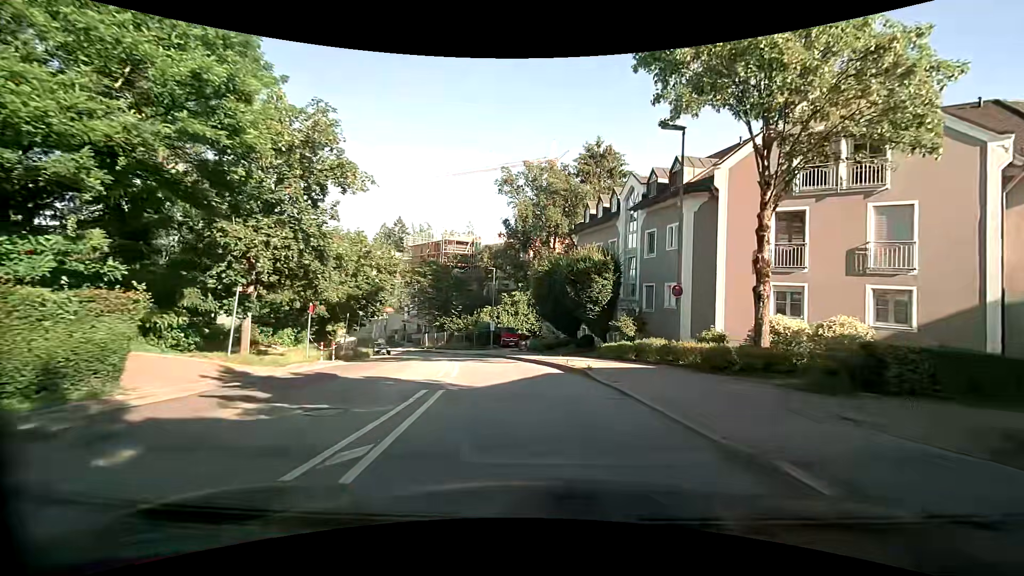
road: tertiary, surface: asphalt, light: Day
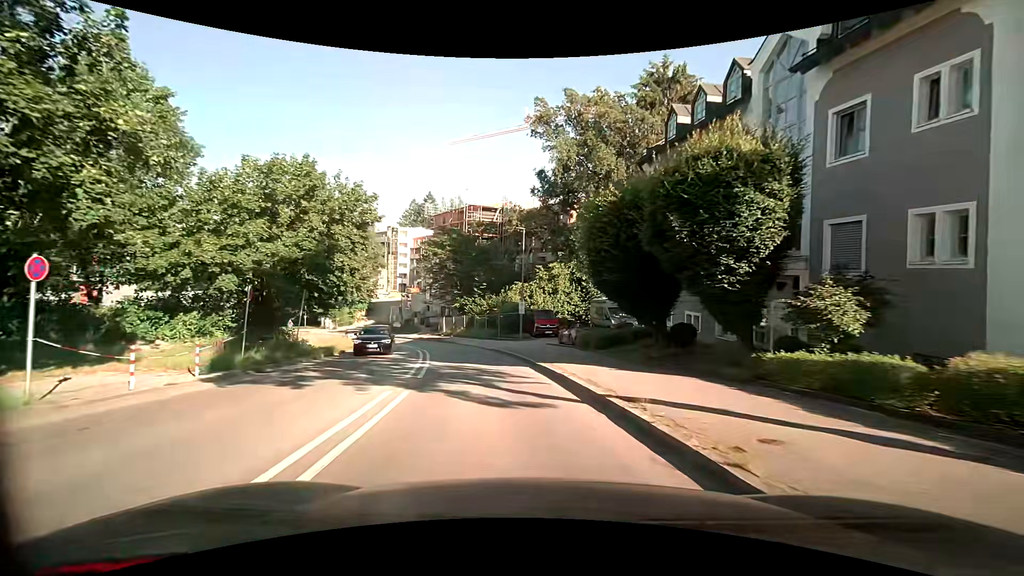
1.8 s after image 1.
(-0.5, +13.7) m; -5°
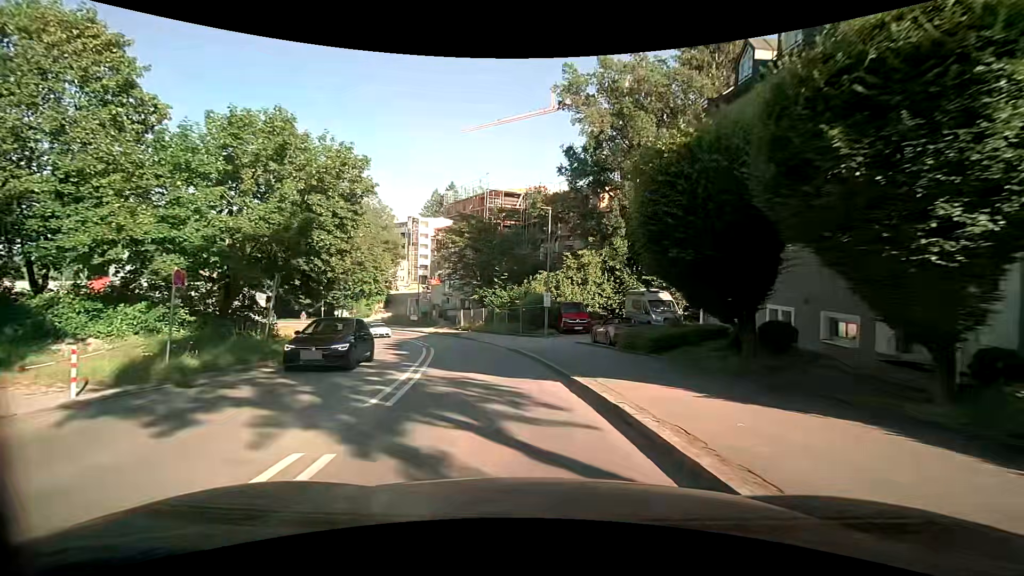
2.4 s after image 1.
(-0.1, +4.7) m; -1°
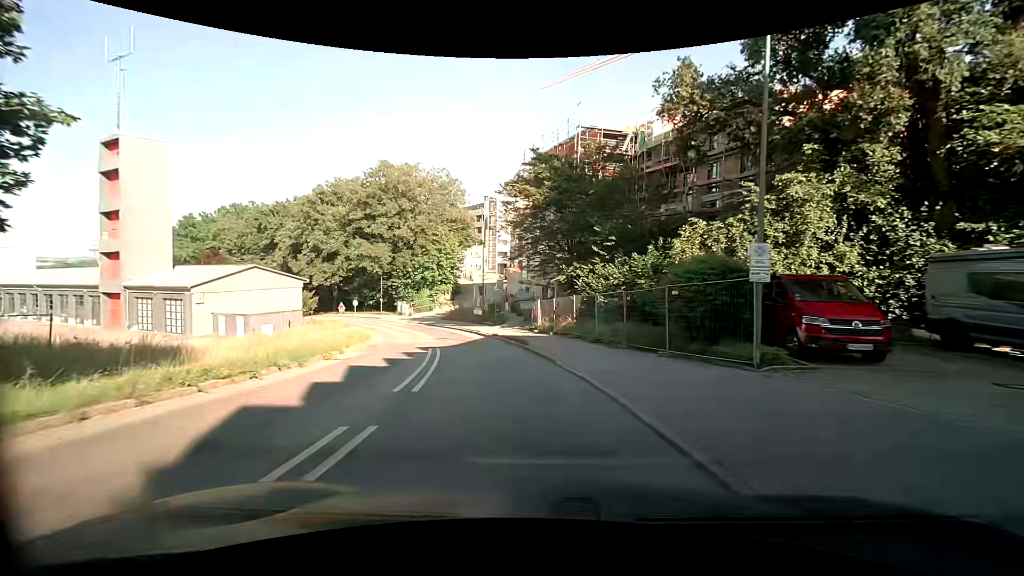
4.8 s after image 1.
(-2.0, +19.0) m; -11°
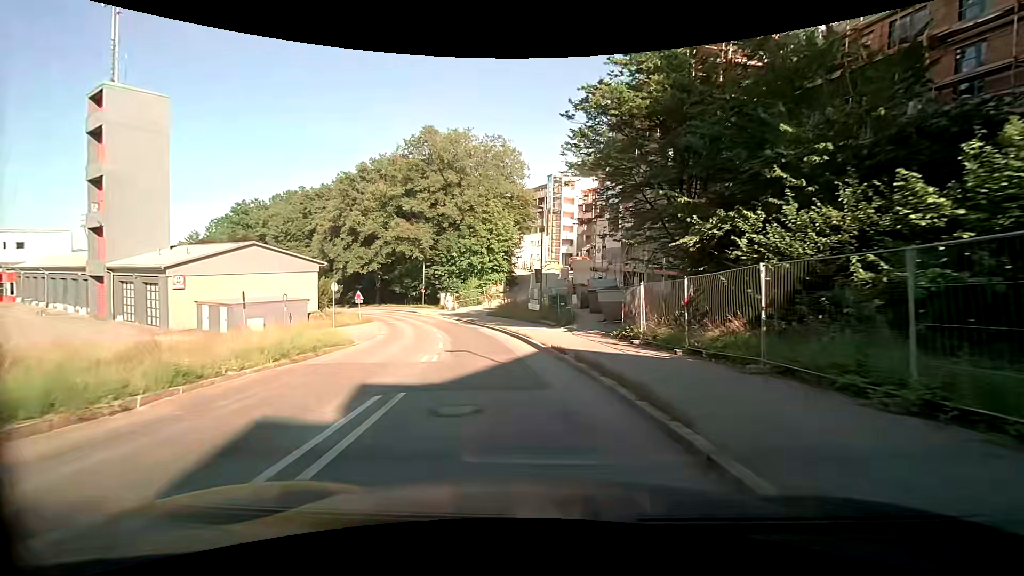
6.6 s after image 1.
(-1.0, +14.4) m; -7°
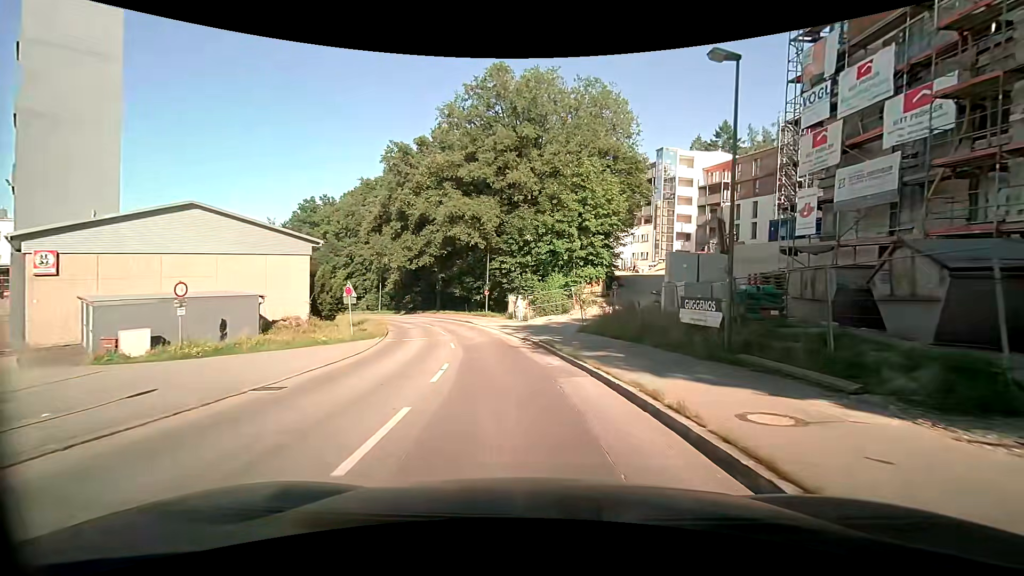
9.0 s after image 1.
(-2.0, +20.4) m; -10°
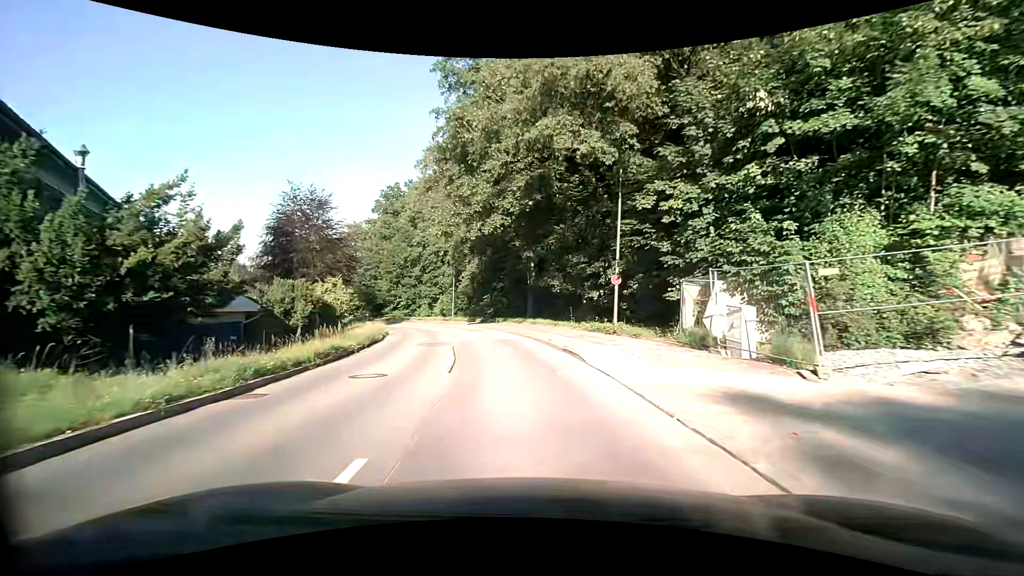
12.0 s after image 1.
(-2.8, +26.8) m; -14°
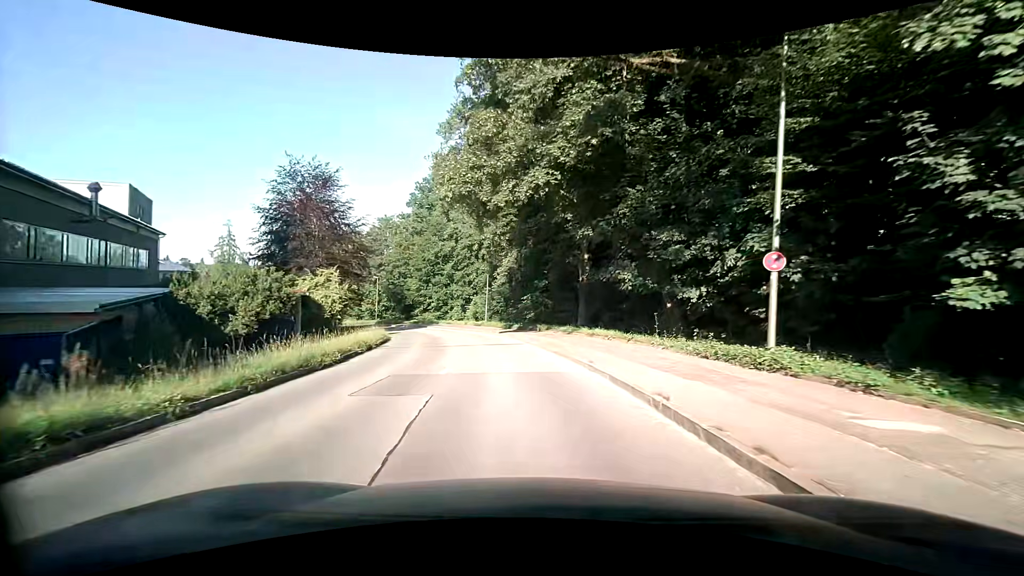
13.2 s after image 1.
(-0.3, +10.4) m; -4°
(-1, +10) (-2, +20) (-4, +30) (-7, +39) (-10, +49) (-15, +58) (-20, +66) (-26, +74) (-32, +82) (-39, +89) m
